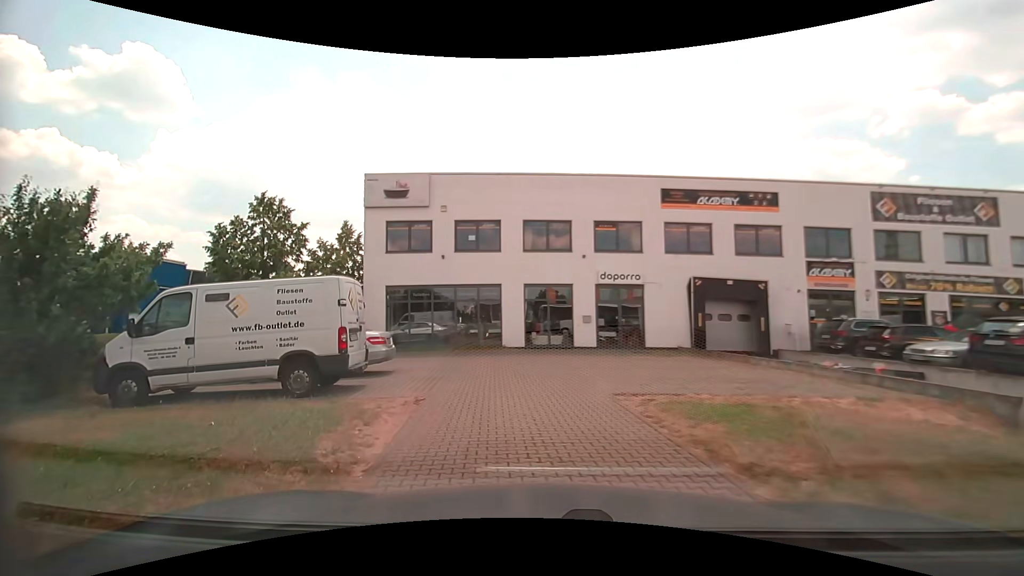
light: Day
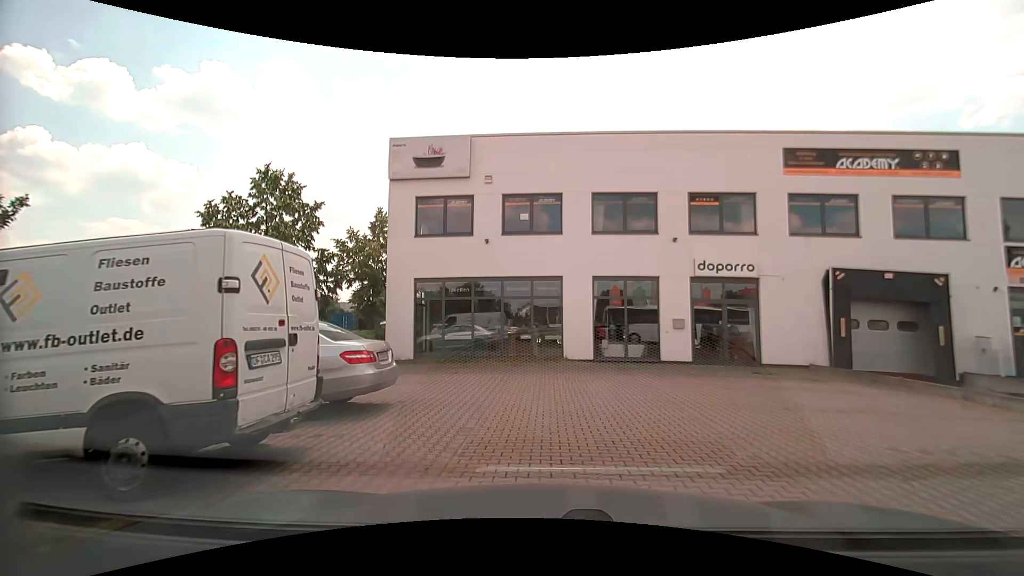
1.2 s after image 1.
(-0.6, +5.4) m; -9°
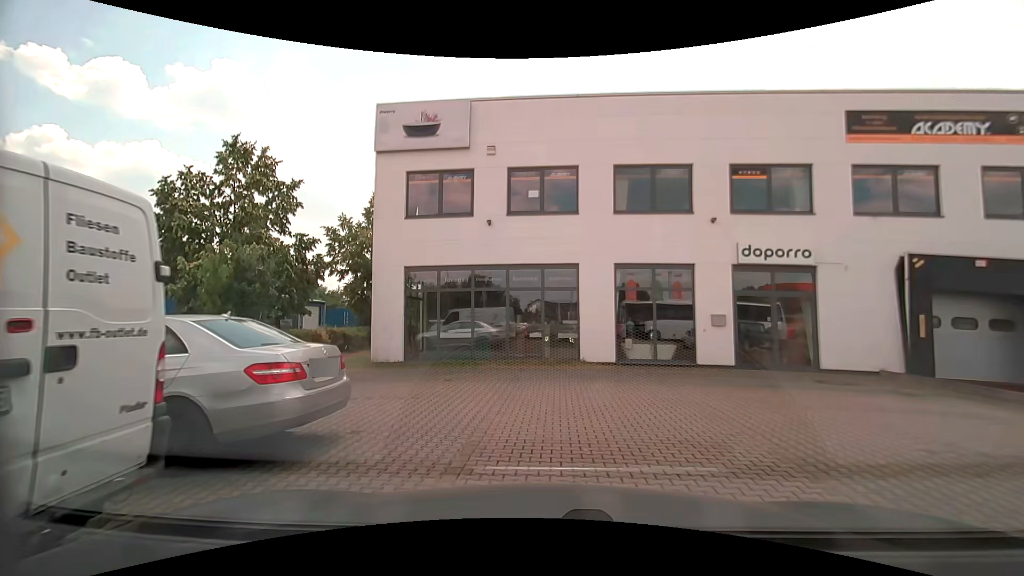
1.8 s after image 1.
(0.0, +2.7) m; 0°
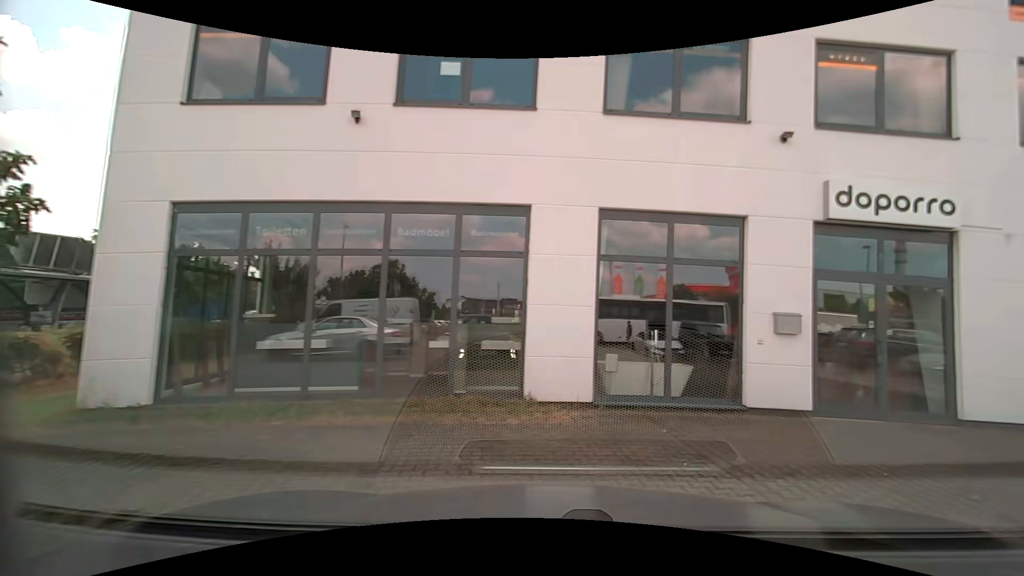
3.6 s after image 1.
(-0.3, +7.5) m; +6°
